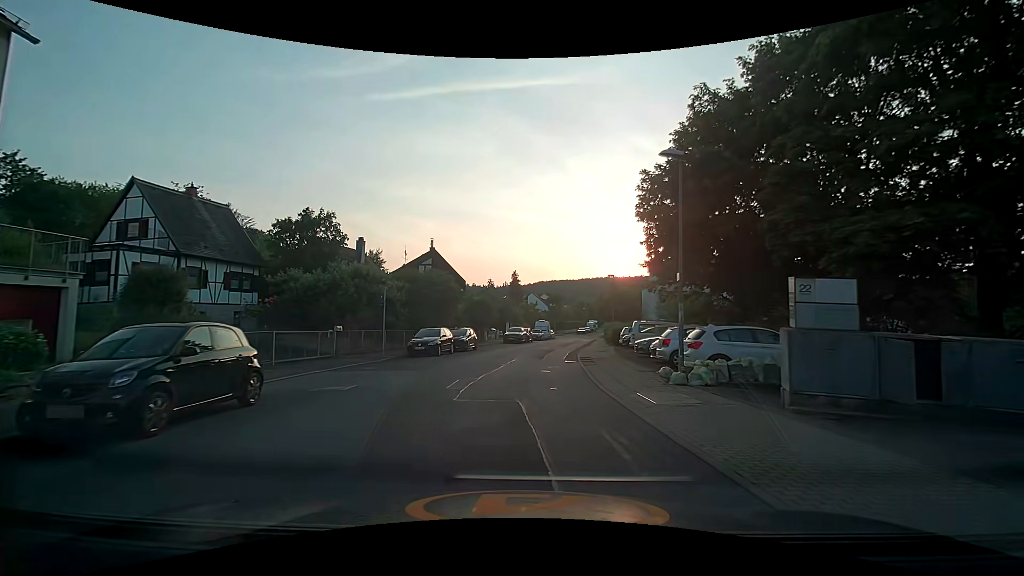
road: residential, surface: asphalt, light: Day
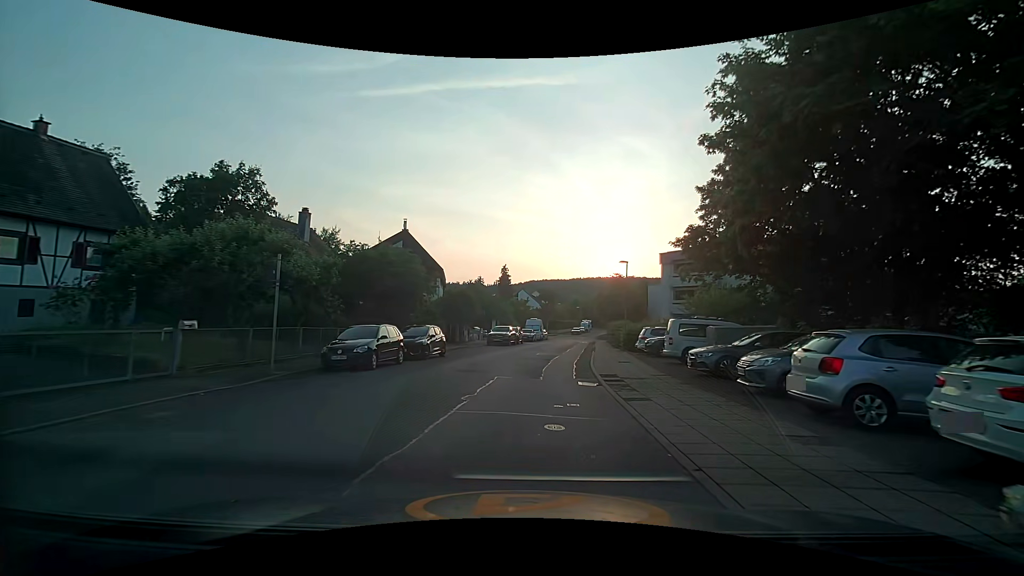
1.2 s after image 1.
(+0.3, +9.5) m; +3°
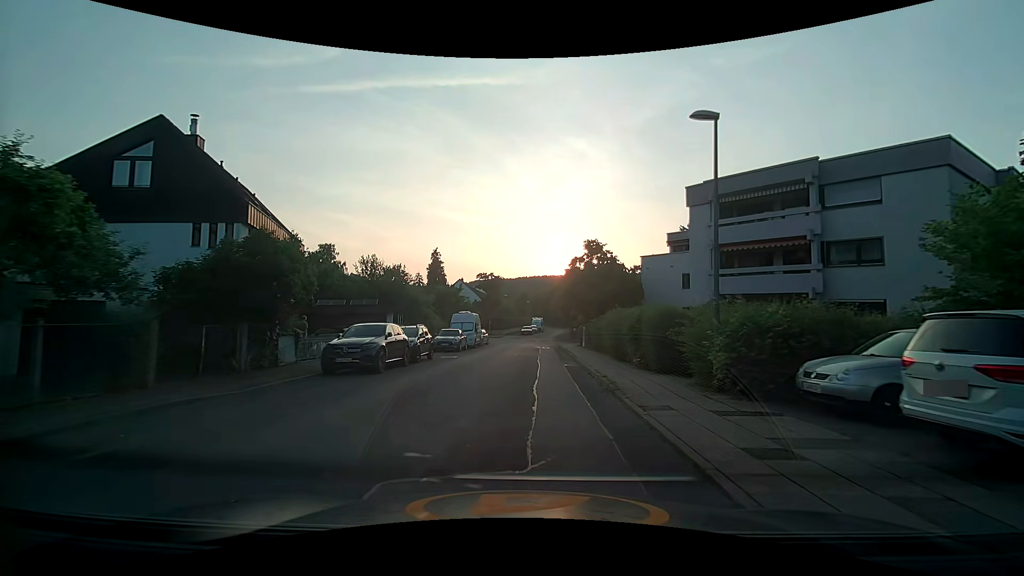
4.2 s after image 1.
(+1.3, +24.6) m; +5°
